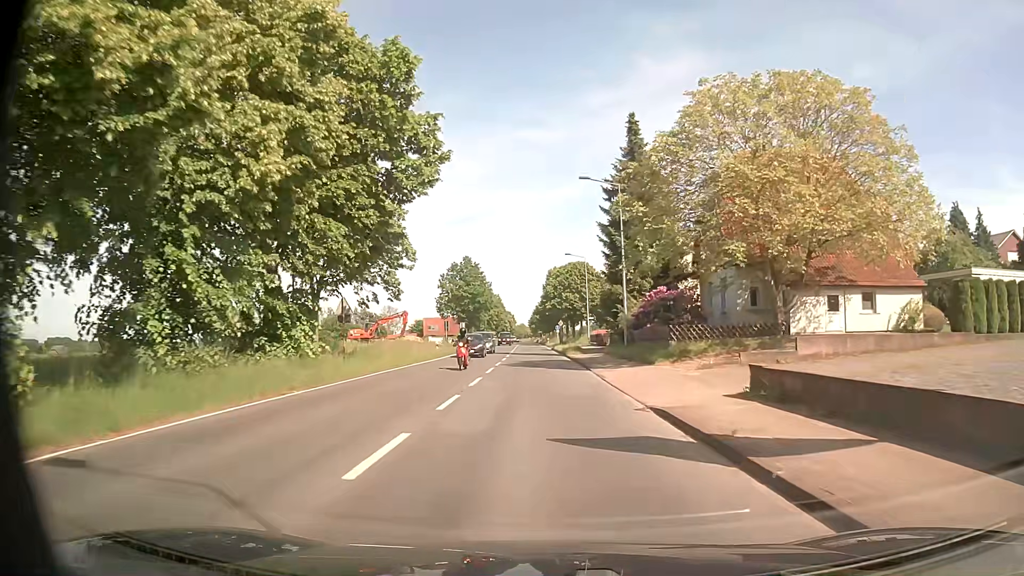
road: secondary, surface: asphalt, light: Day
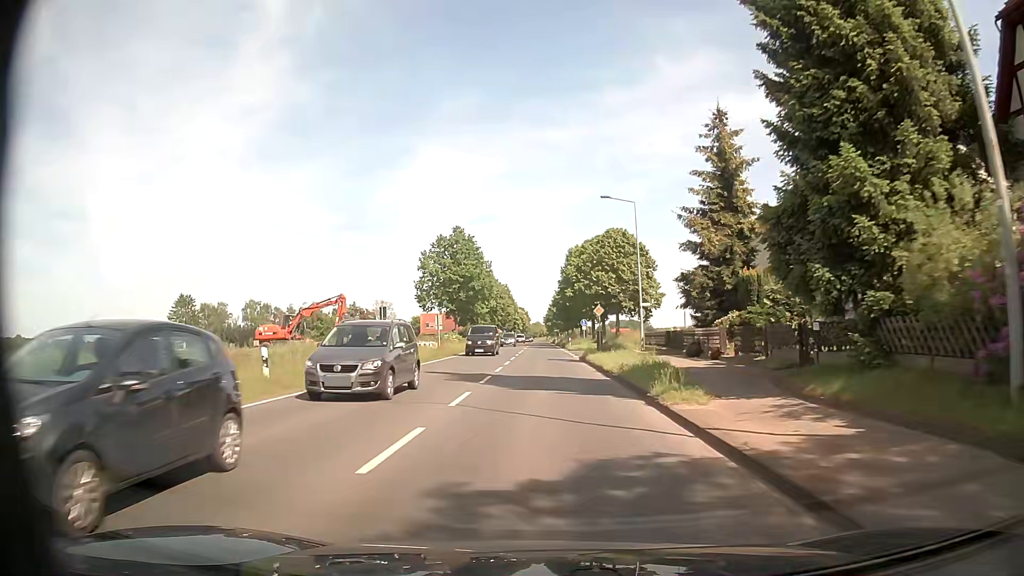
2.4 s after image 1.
(-0.4, +30.6) m; -1°
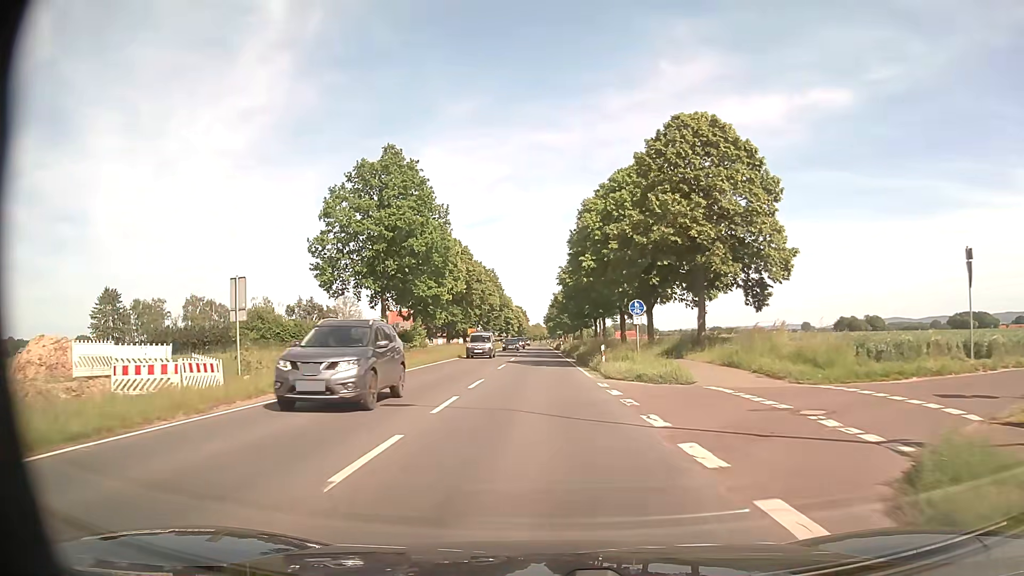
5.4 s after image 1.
(-0.2, +37.6) m; -1°
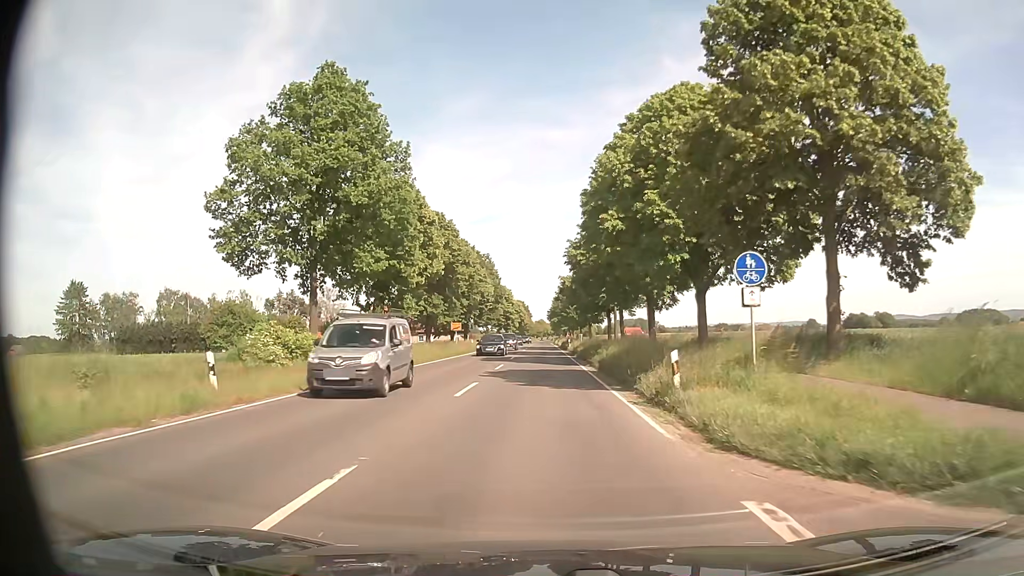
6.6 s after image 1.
(0.0, +15.0) m; 0°
(0, +10) (0, +20) (0, +30) (0, +40) (-1, +50) (-1, +60) (-1, +70) (-1, +80) (-1, +90) (-1, +100) m
